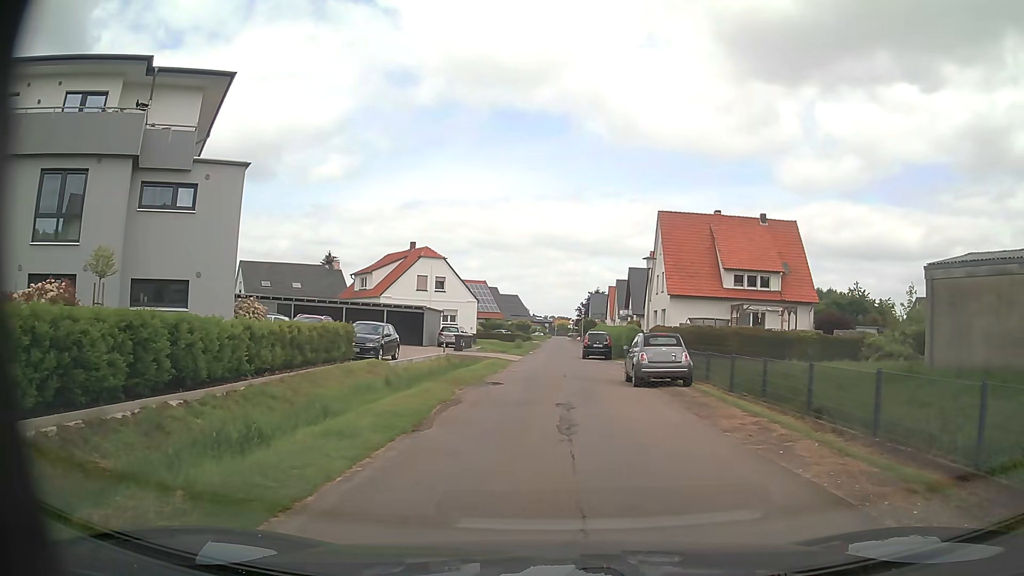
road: residential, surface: asphalt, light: Day
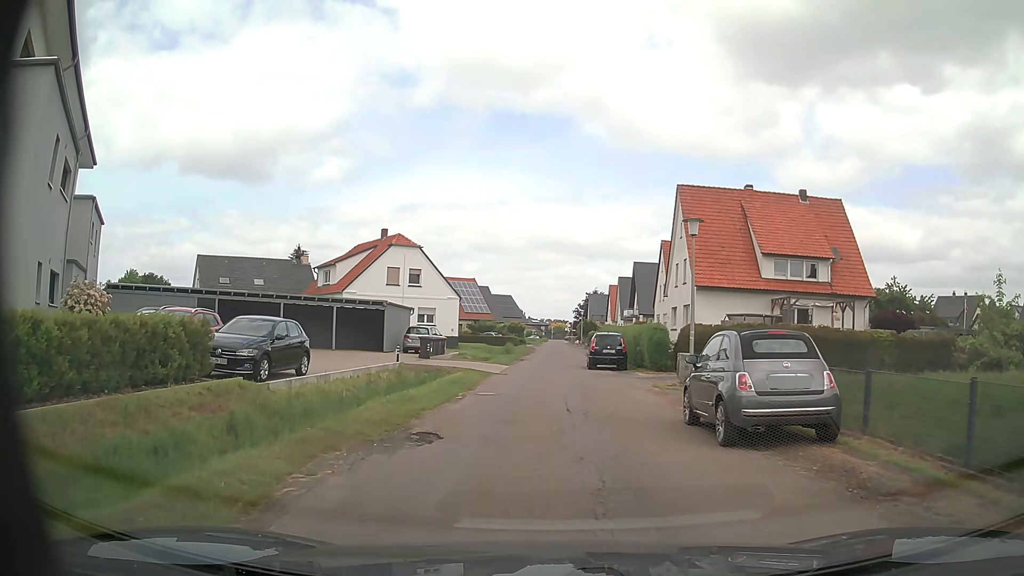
(+0.3, +10.2) m; +2°
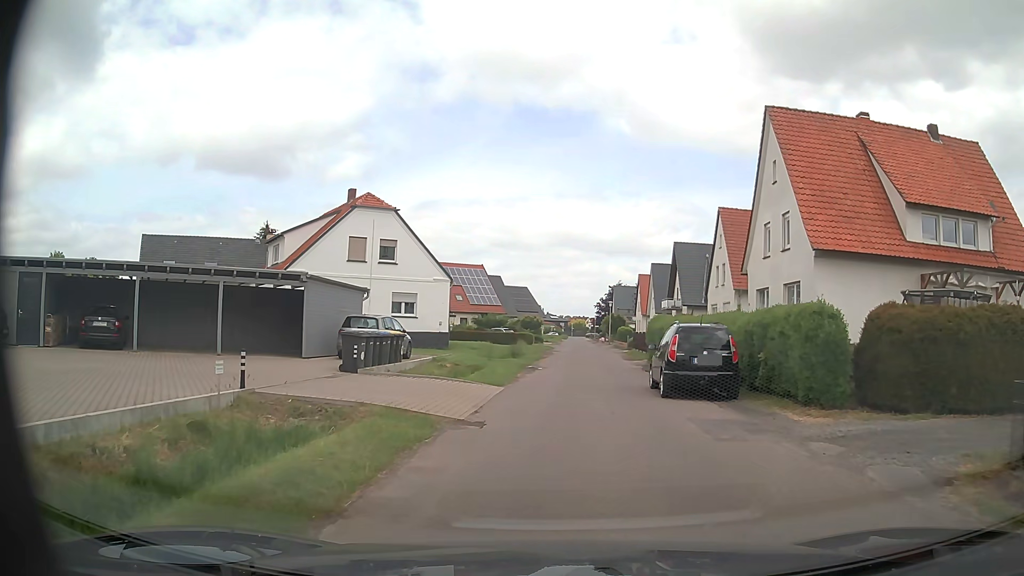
(-0.3, +15.1) m; -2°
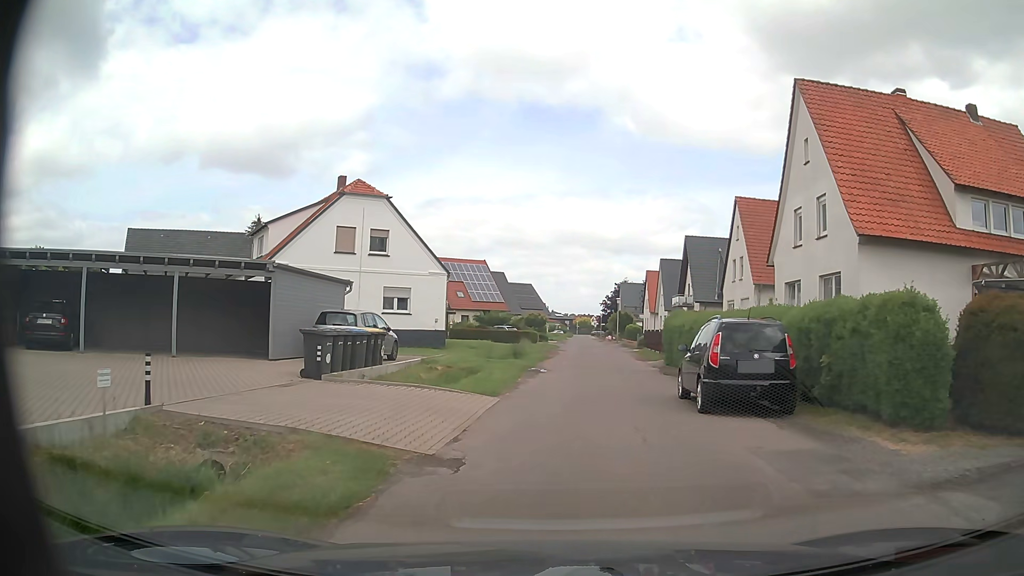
(0.0, +3.2) m; +1°
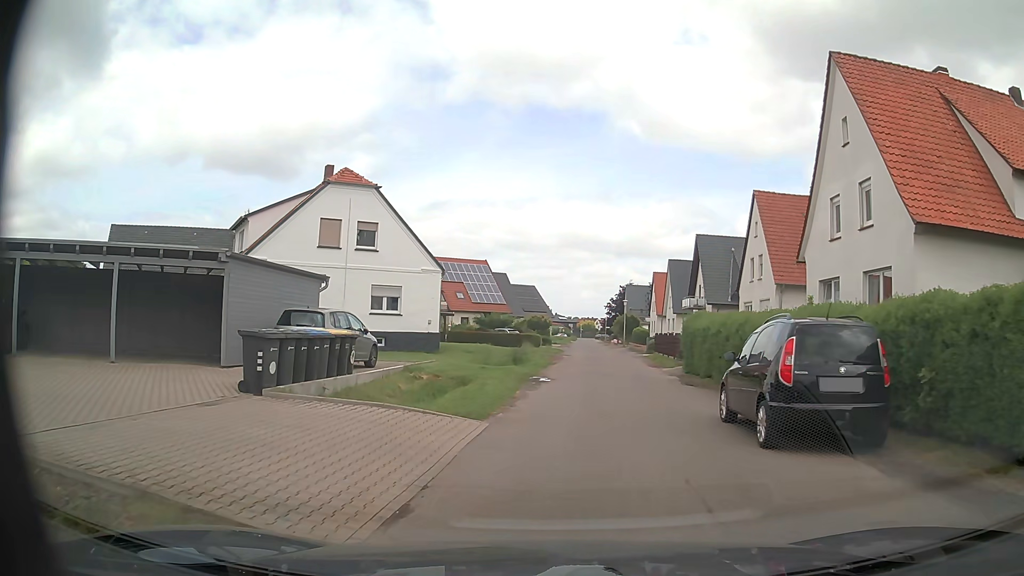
(-0.1, +3.3) m; -1°
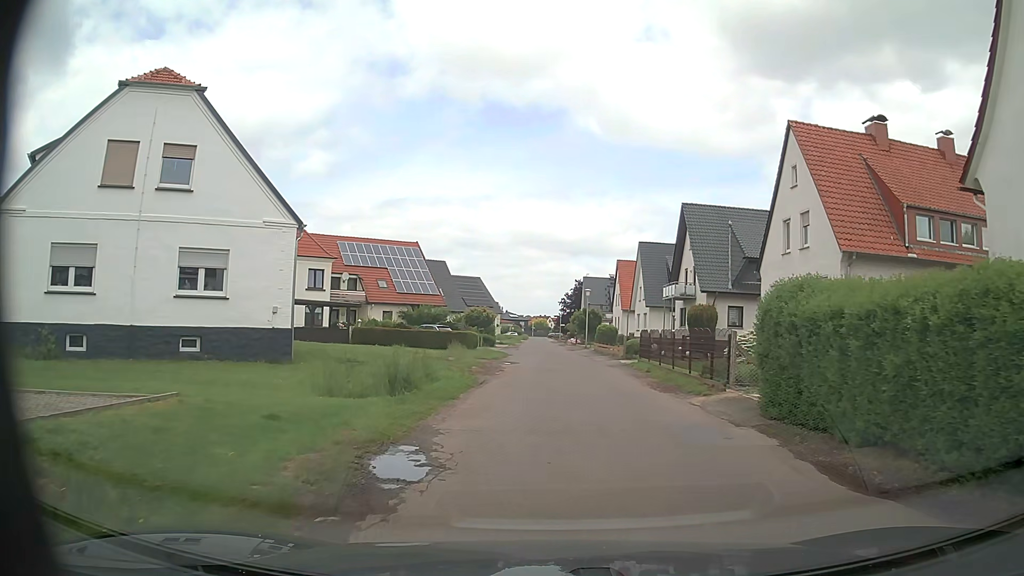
(+0.5, +14.5) m; +3°
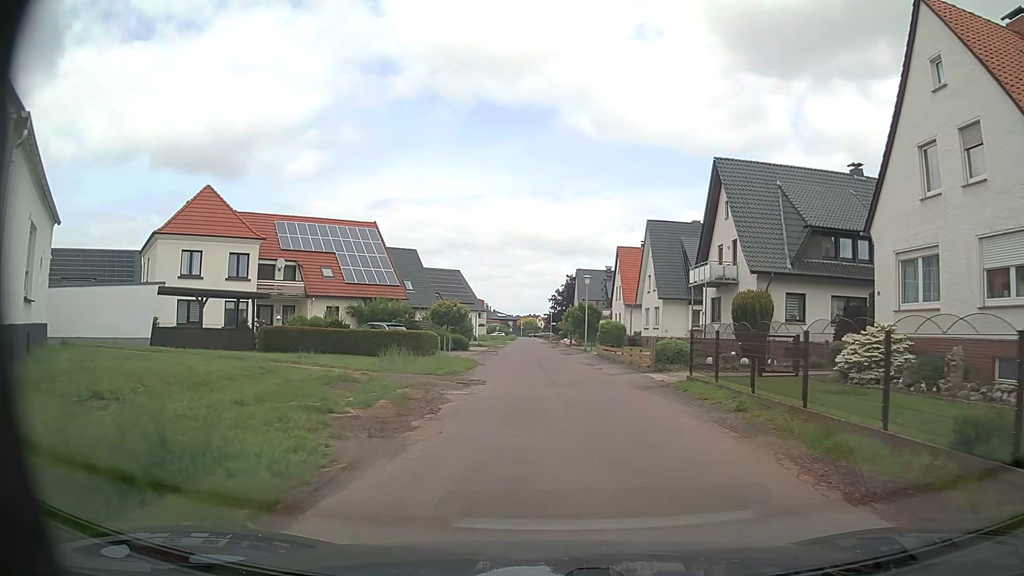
(+0.1, +12.6) m; +1°
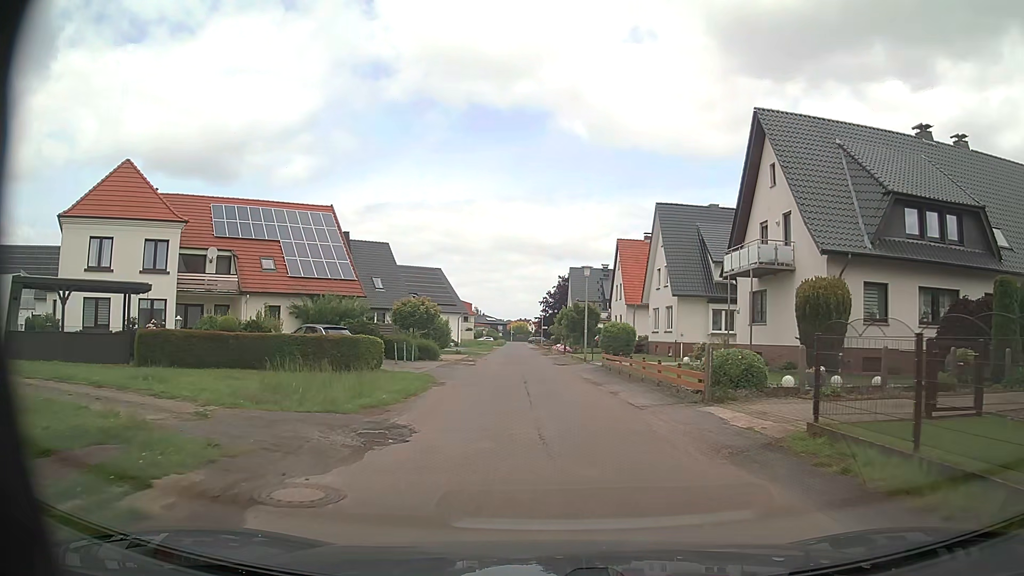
(+0.1, +9.1) m; +1°
(0, +10) (0, +20) (-1, +30) (-1, +40) (-2, +50) (-2, +60) (-3, +70) (-3, +80) (-4, +90) (-4, +100) m
